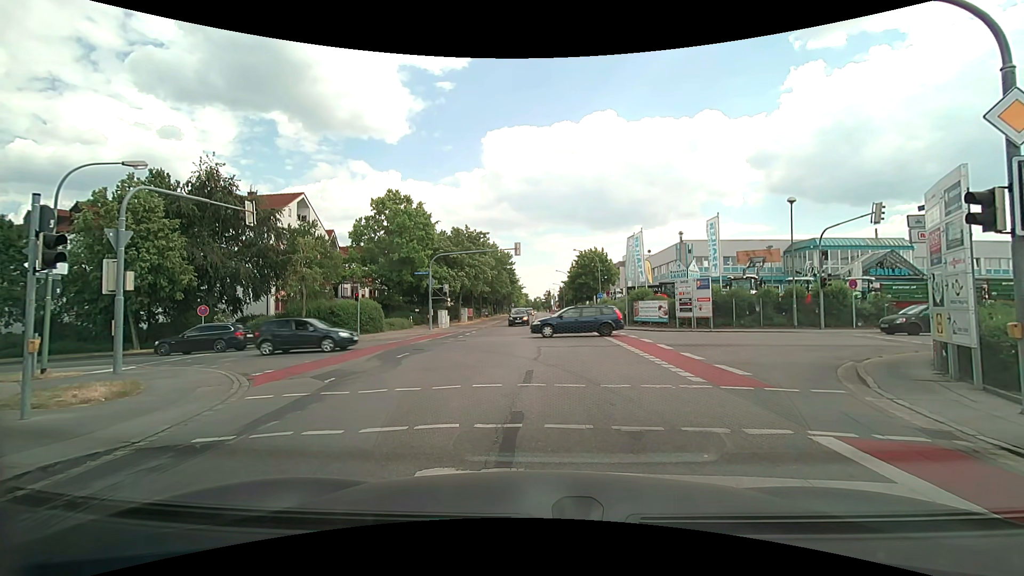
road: tertiary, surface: asphalt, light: Day
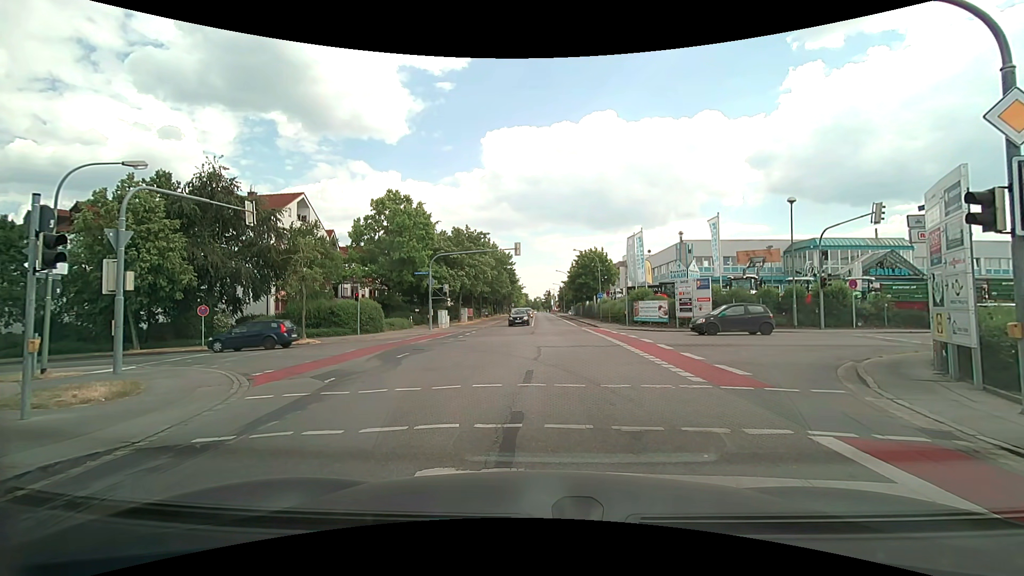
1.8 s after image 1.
(0.0, 0.0) m; 0°
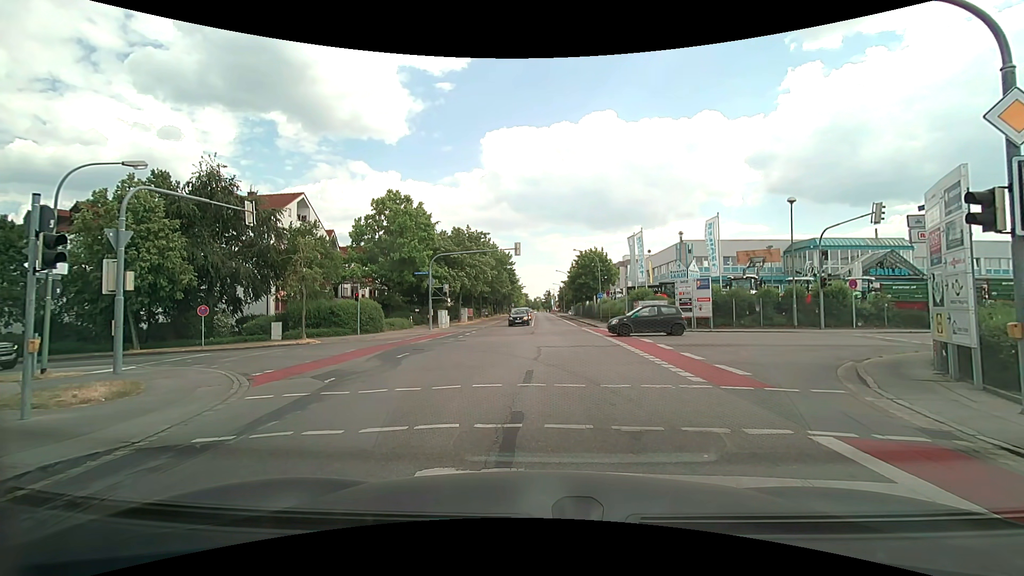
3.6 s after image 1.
(0.0, 0.0) m; 0°
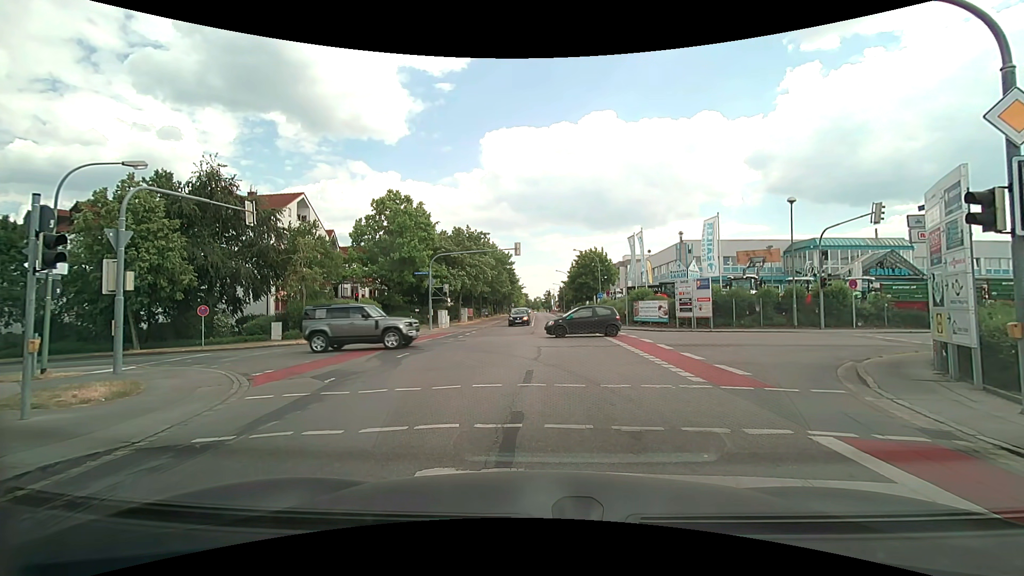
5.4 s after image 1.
(0.0, 0.0) m; 0°
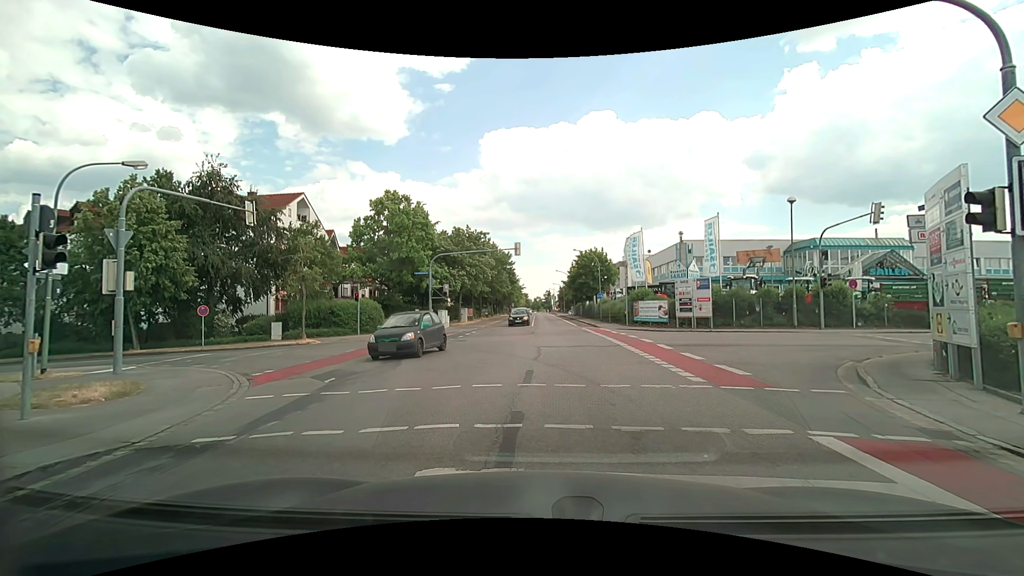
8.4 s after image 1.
(0.0, 0.0) m; 0°
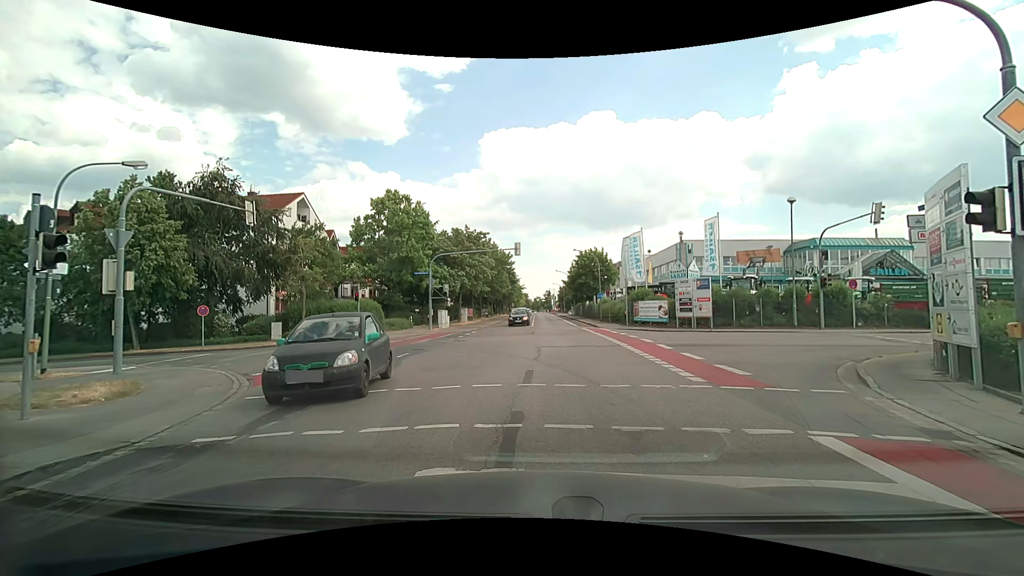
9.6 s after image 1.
(0.0, 0.0) m; 0°
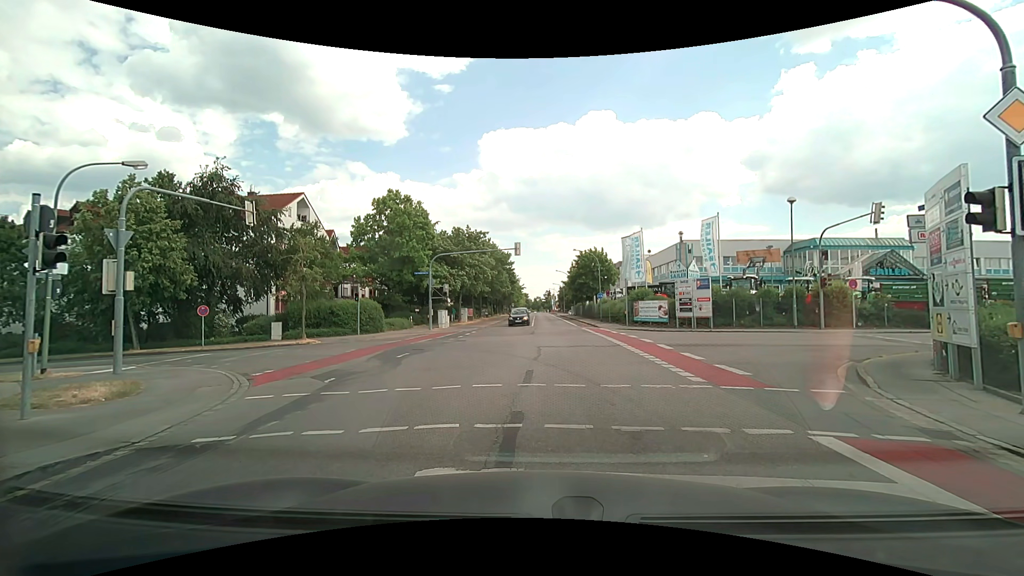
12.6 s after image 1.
(0.0, 0.0) m; 0°
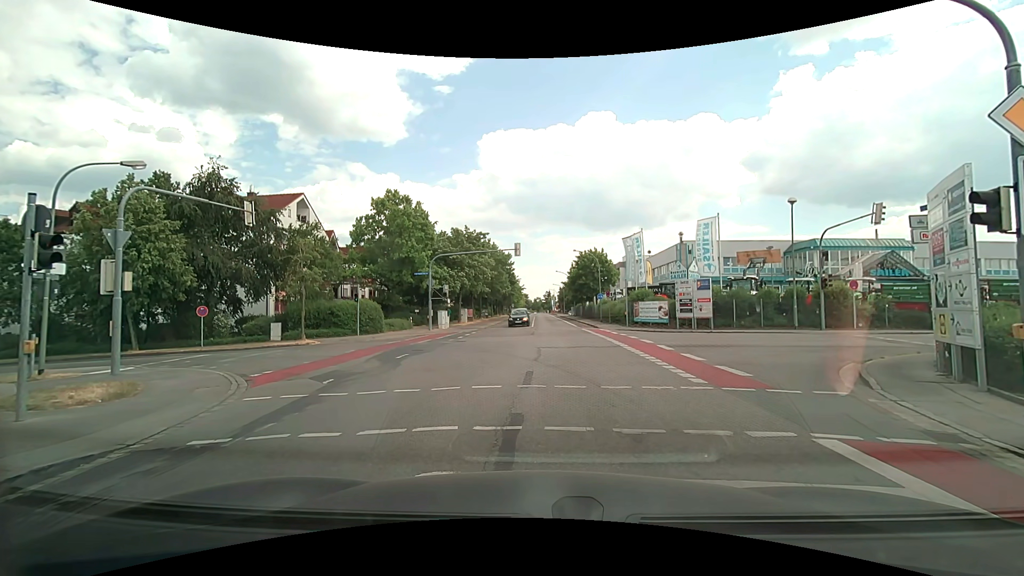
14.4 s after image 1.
(0.0, 0.0) m; 0°
